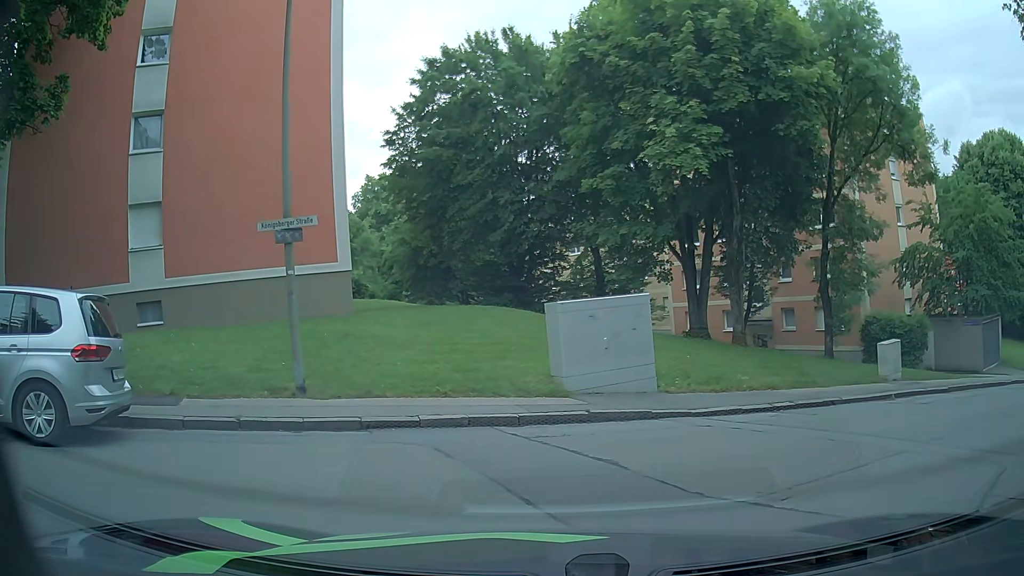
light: Day
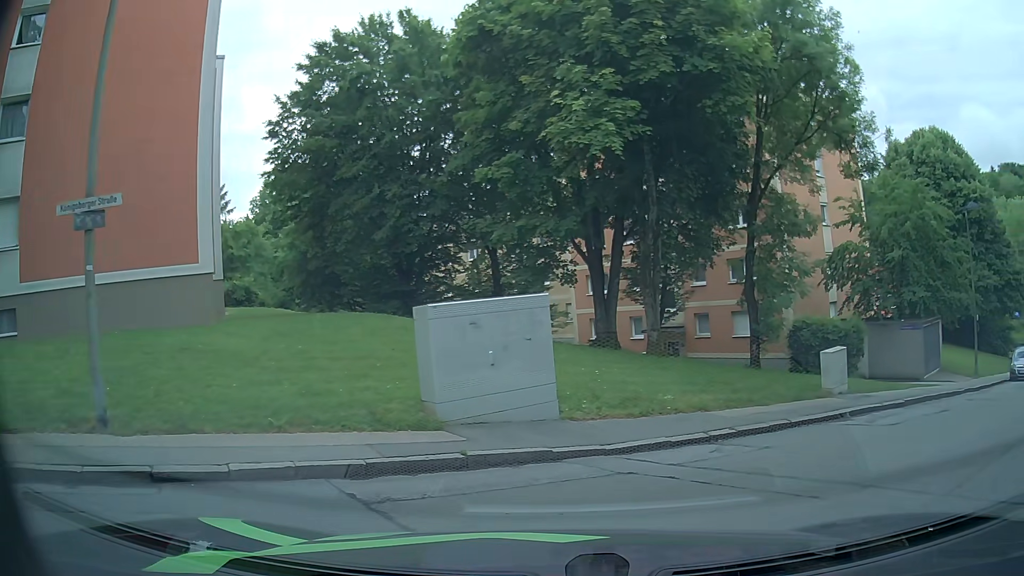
(+0.1, +2.8) m; +7°
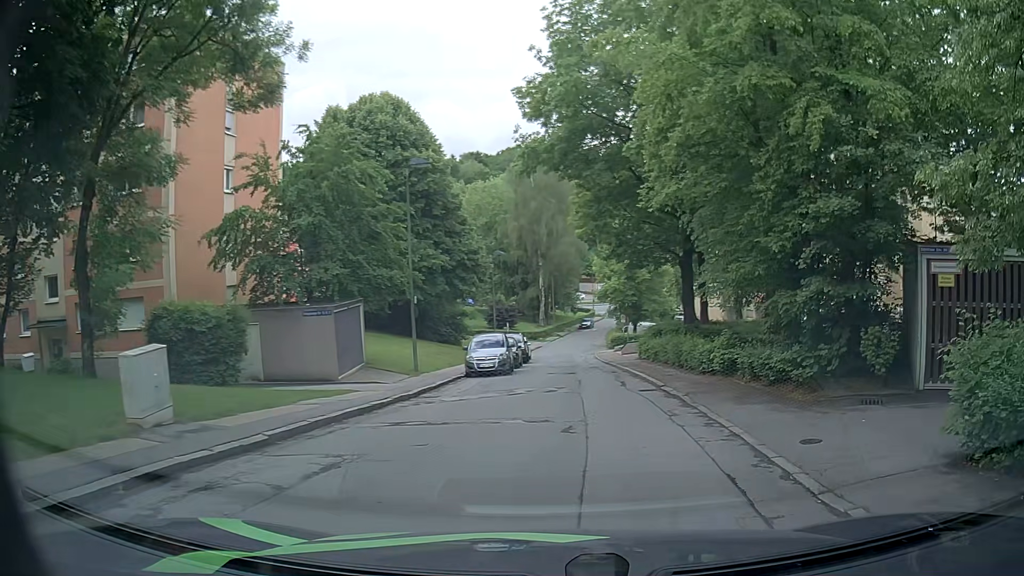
(+2.9, +6.5) m; +47°
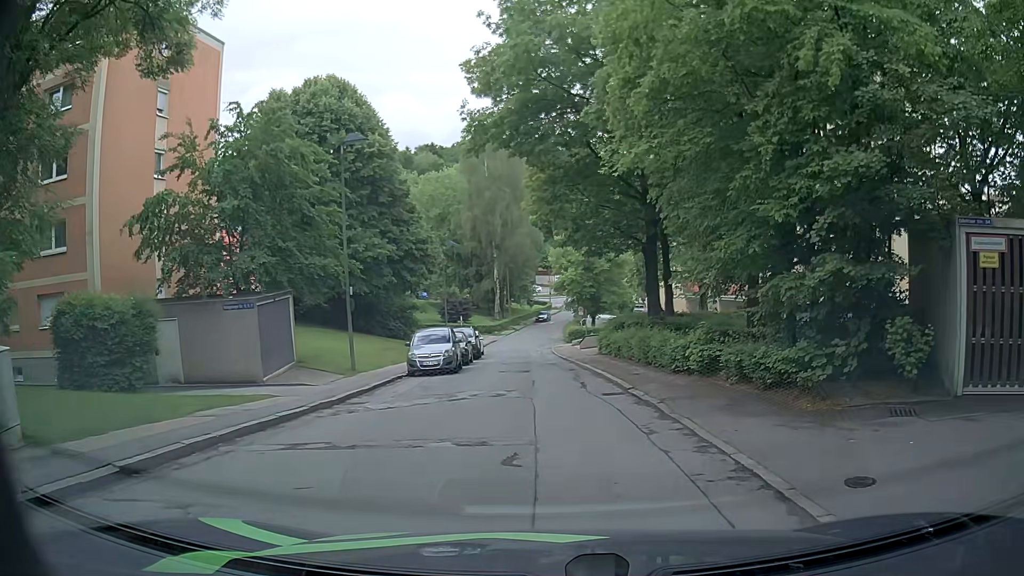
(+0.1, +2.6) m; +3°
(0, +10) (0, +20) (-1, +30) (-1, +40) (-1, +50) (-1, +60) (0, +70) (+1, +80) (+2, +90) (+4, +100) m
